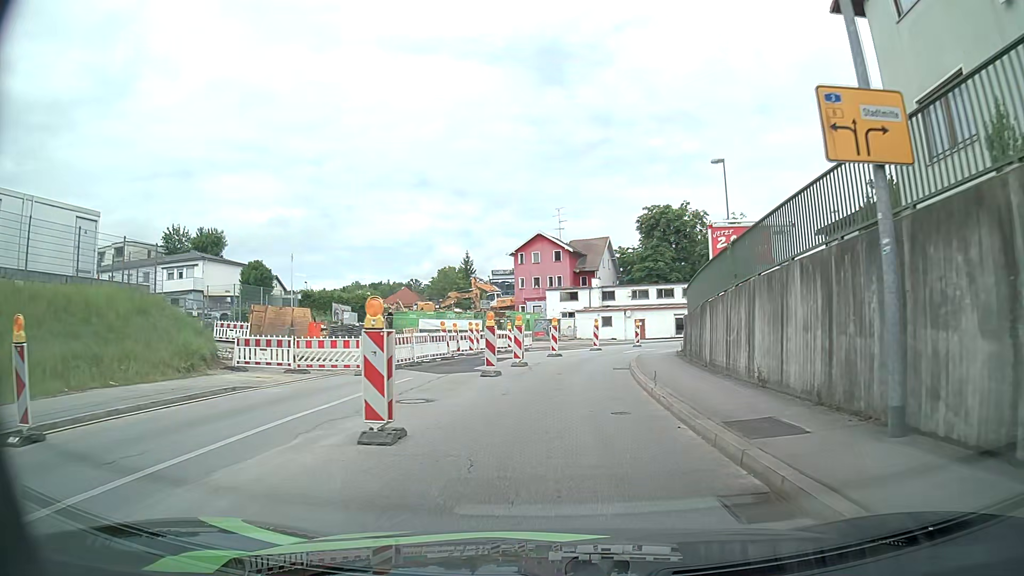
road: tertiary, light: Day
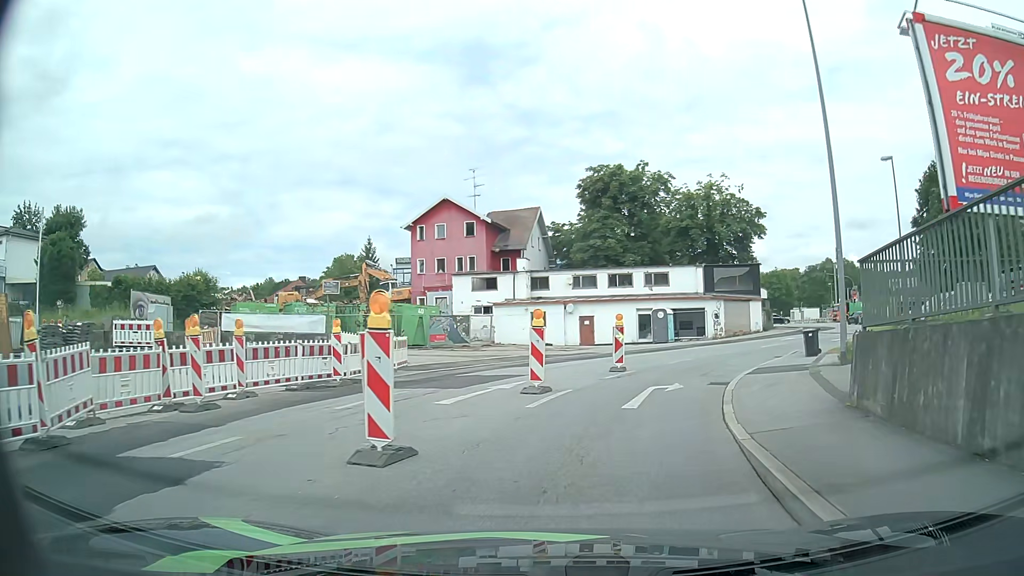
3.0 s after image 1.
(+0.8, +21.1) m; +7°
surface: asphalt
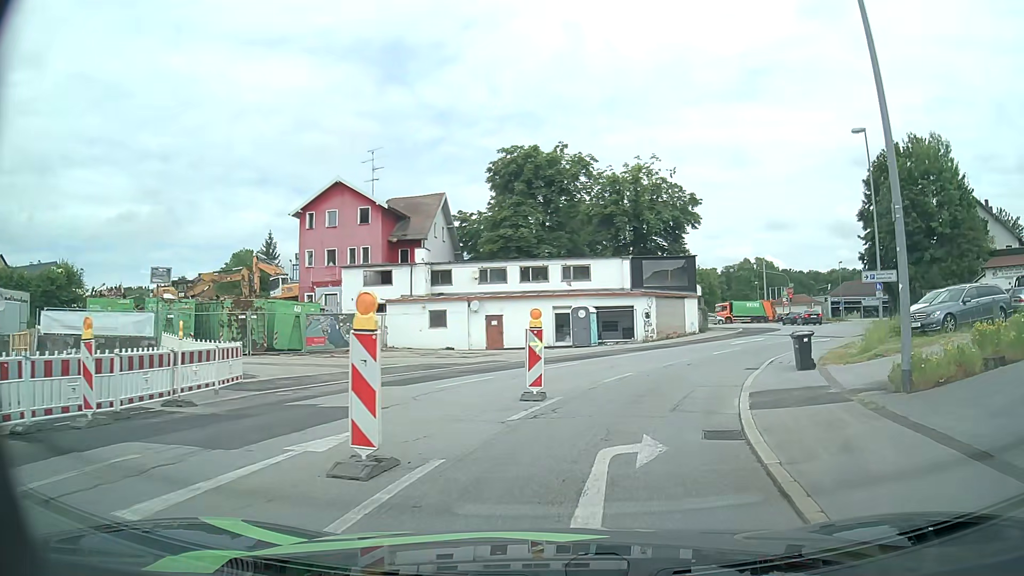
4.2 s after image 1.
(+0.4, +6.9) m; +8°
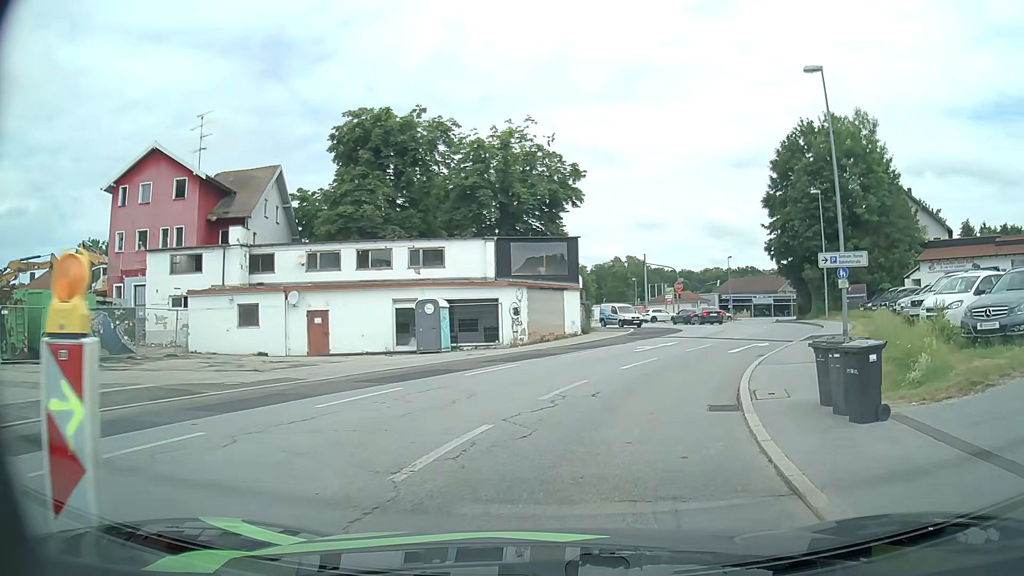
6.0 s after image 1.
(+0.8, +9.5) m; +10°
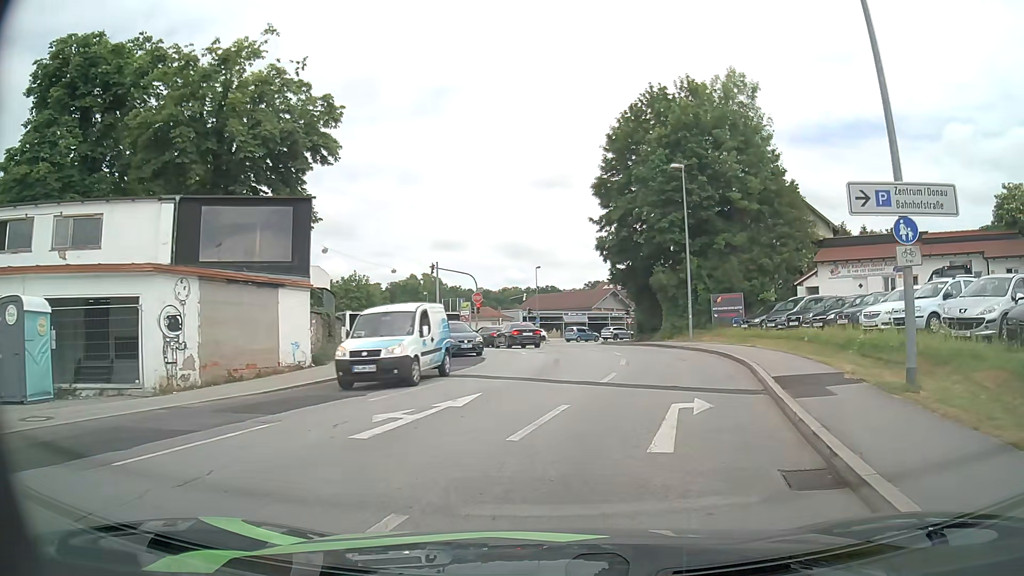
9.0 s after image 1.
(+2.4, +15.4) m; +17°
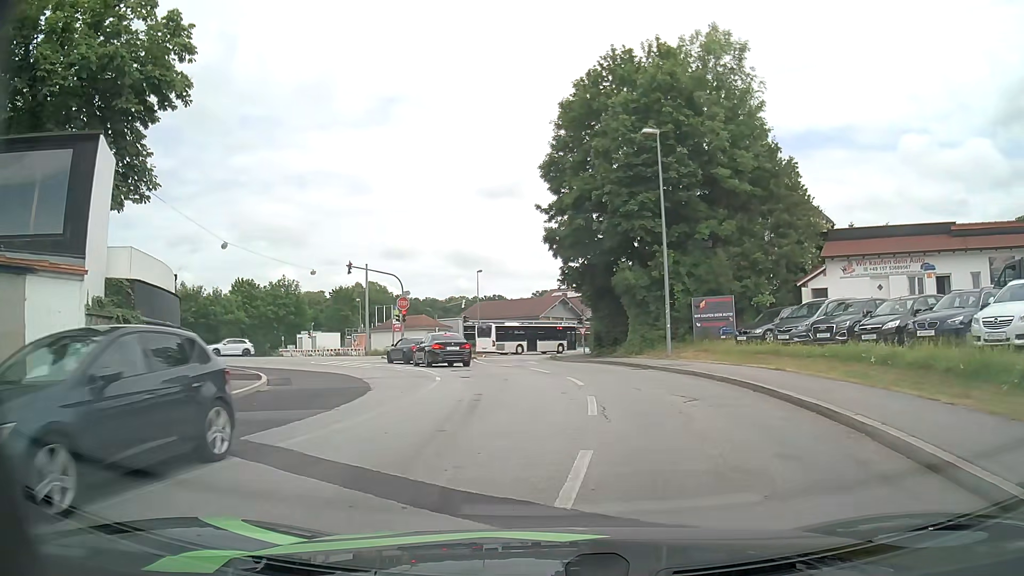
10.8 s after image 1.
(+0.6, +9.1) m; +5°
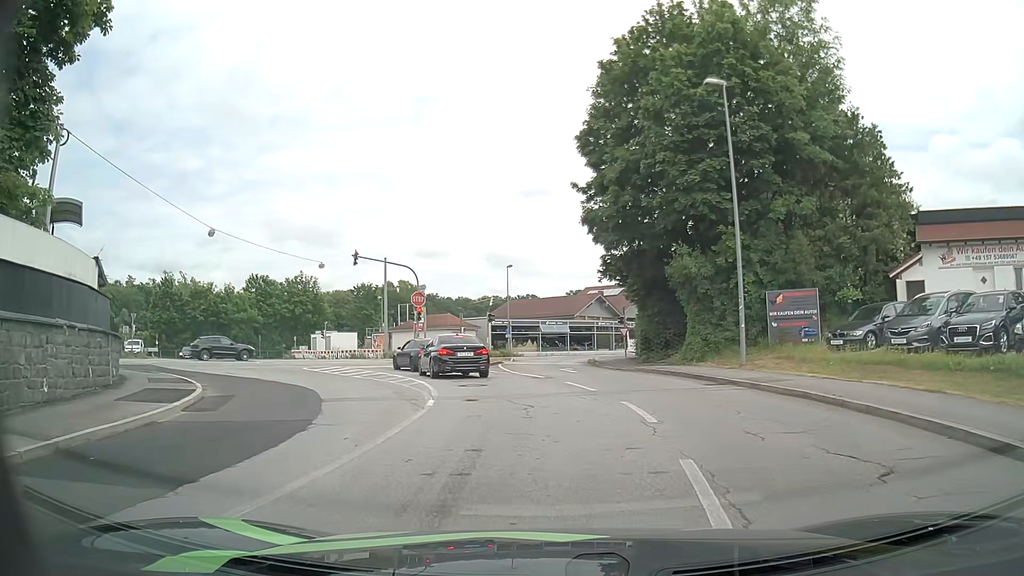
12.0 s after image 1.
(-0.2, +6.4) m; -3°
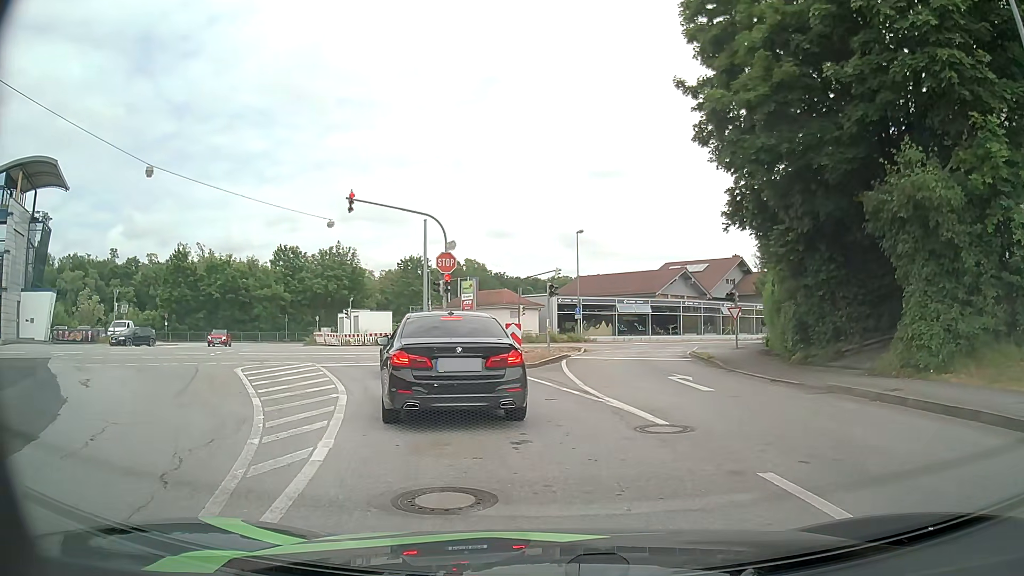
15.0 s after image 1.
(-0.7, +13.1) m; -7°
